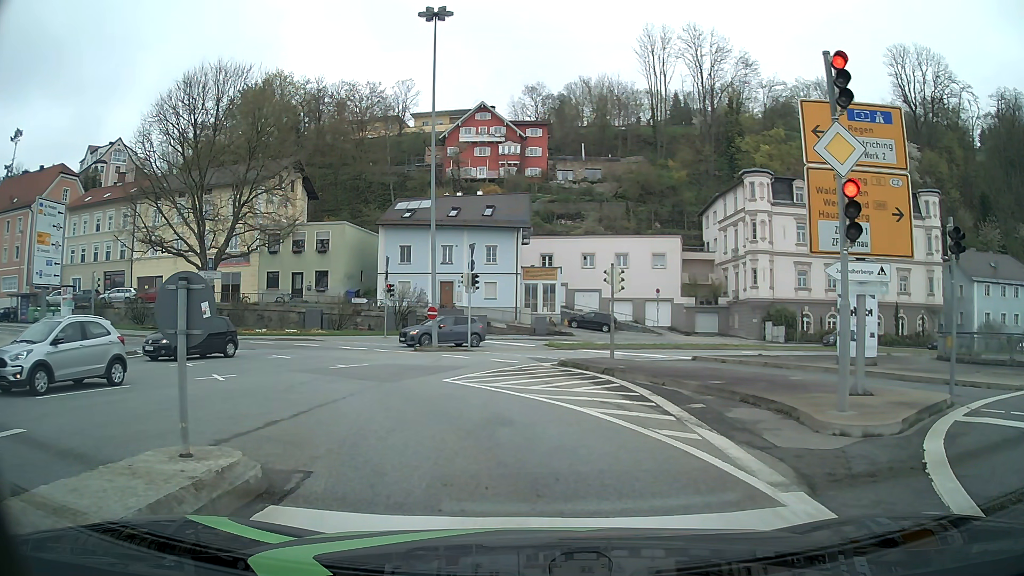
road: primary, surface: asphalt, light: Day
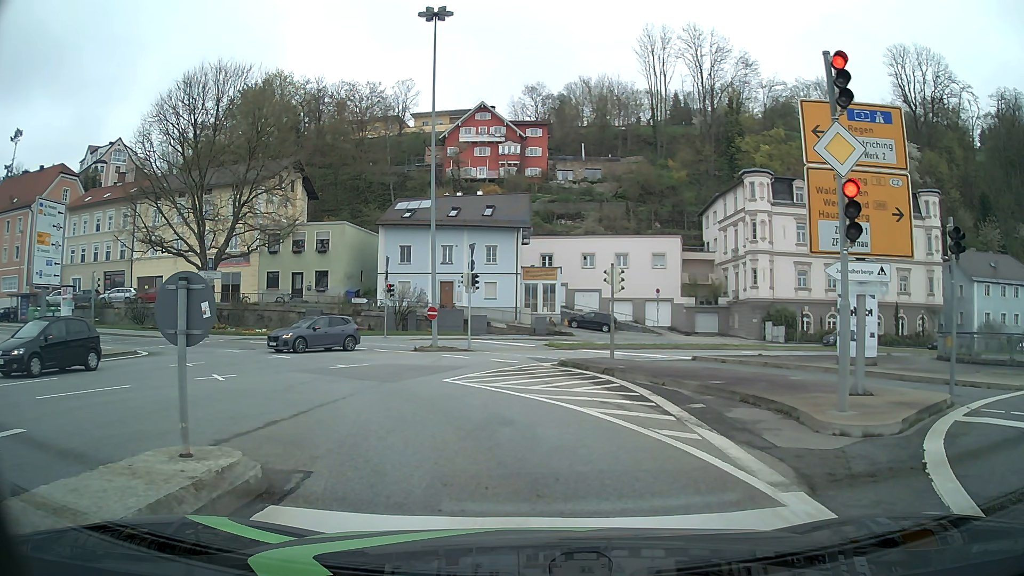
(0.0, 0.0) m; 0°
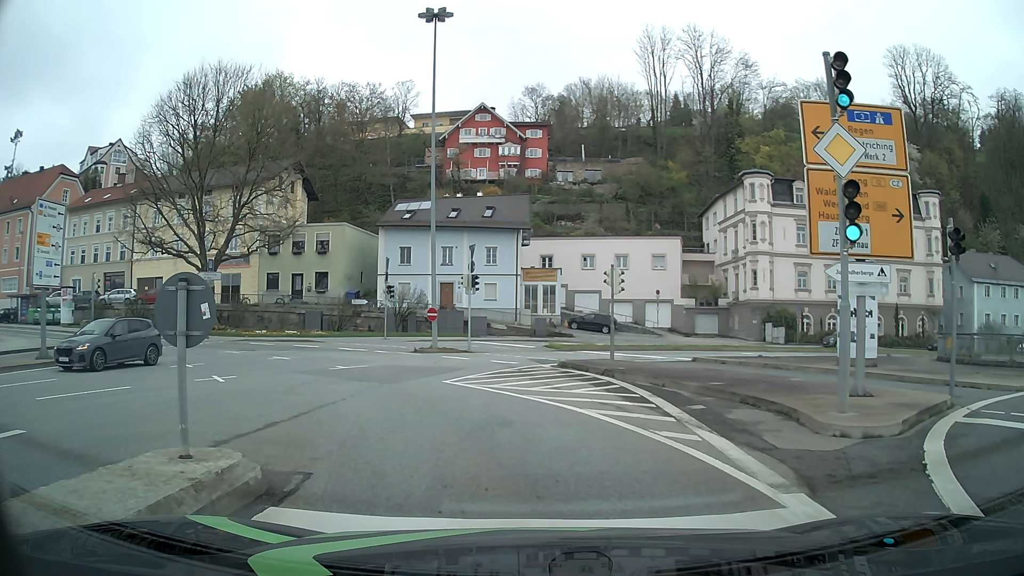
(0.0, 0.0) m; 0°
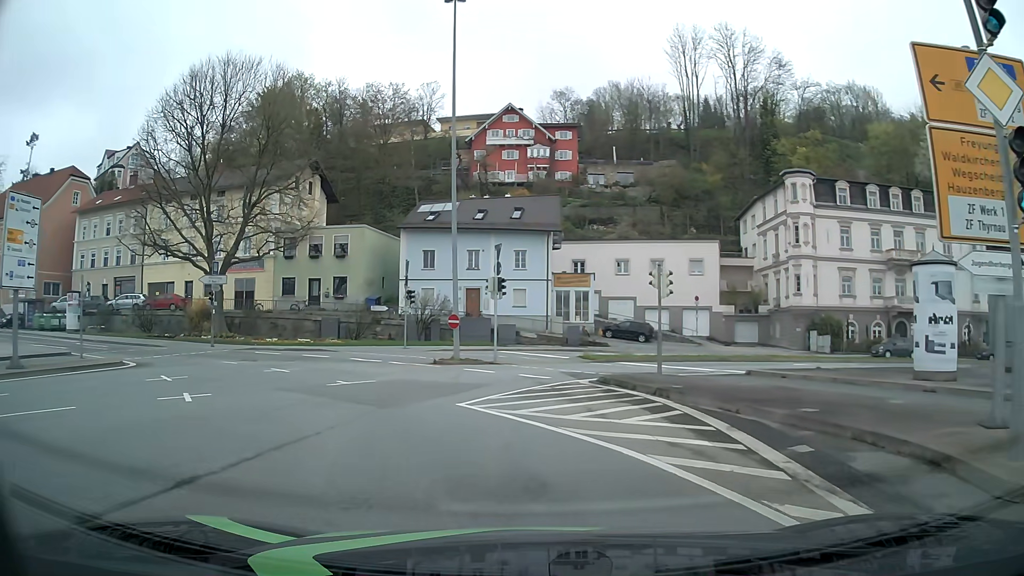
(0.0, +3.6) m; -2°
(-2, +10) (-7, +18) (-14, +25) (-23, +30) (-32, +34) (-41, +38) (-51, +40) (-61, +43) (-70, +46) (-79, +49) m
